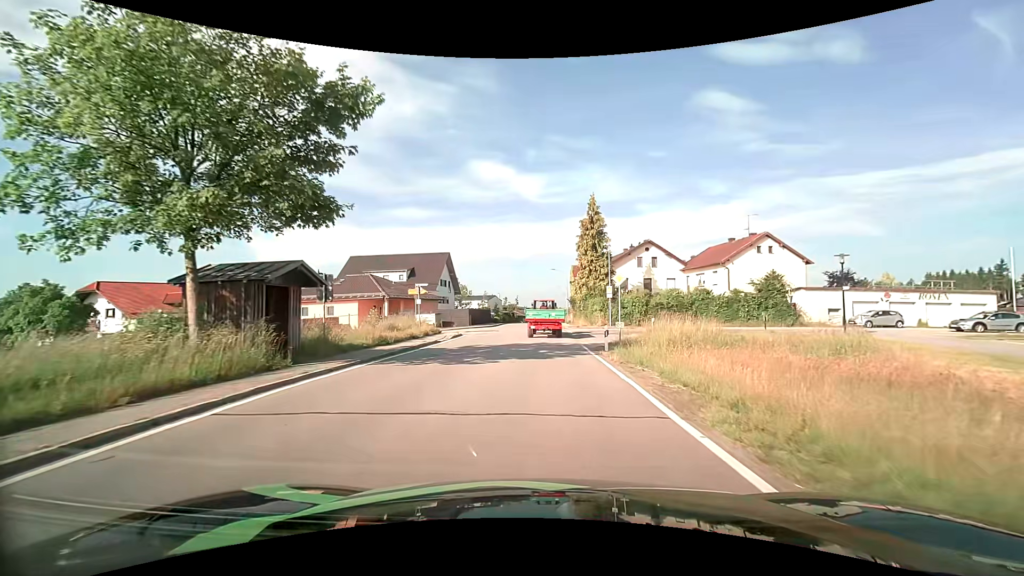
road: tertiary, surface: asphalt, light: Day
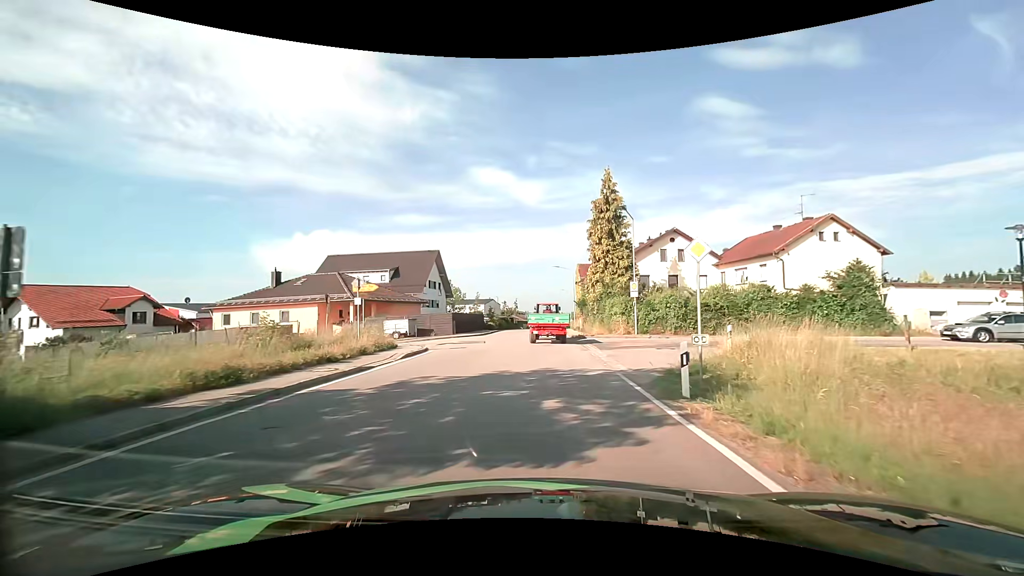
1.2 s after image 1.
(0.0, +10.3) m; -1°
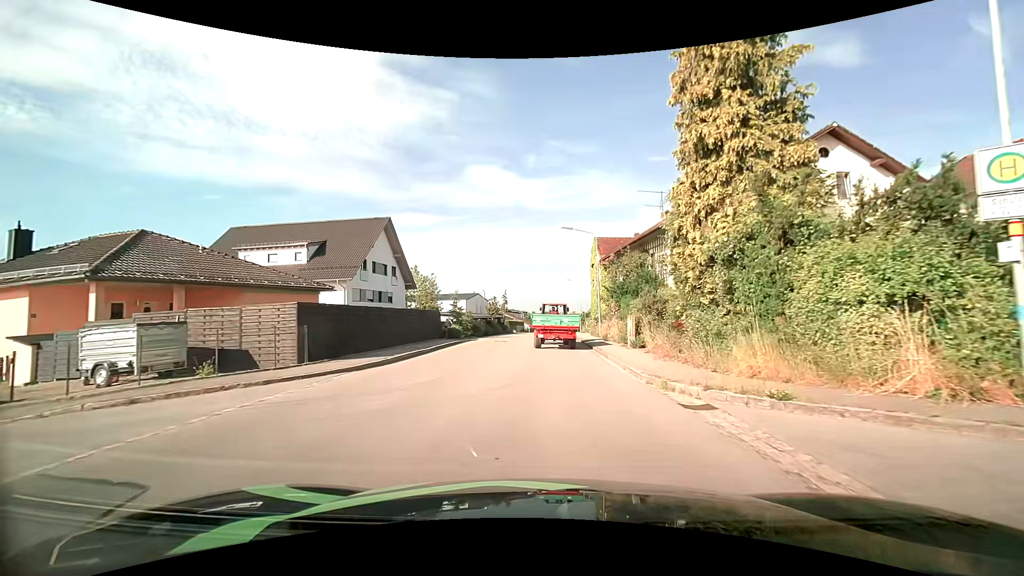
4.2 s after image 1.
(0.0, +25.1) m; 0°
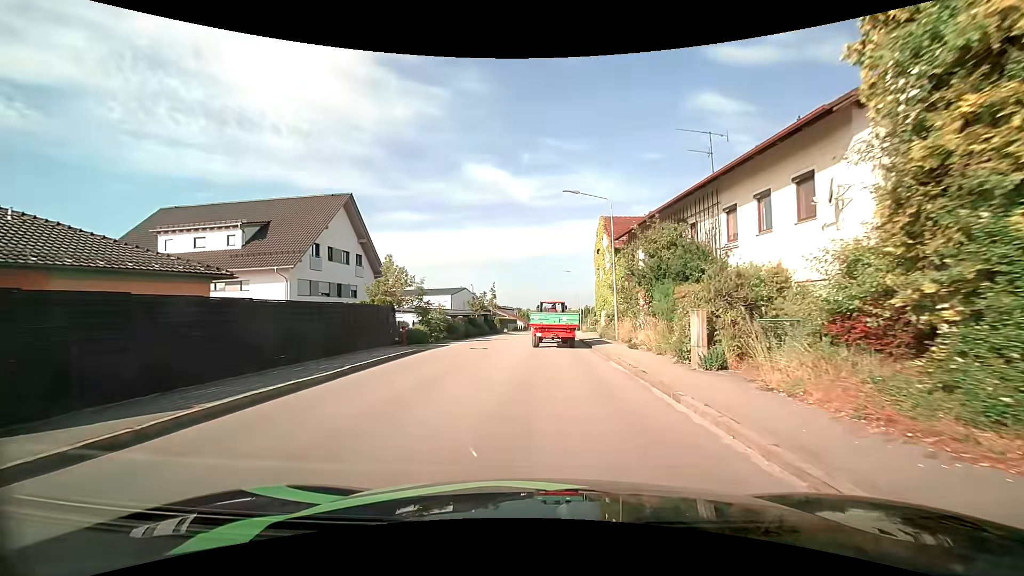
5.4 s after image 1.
(0.0, +9.3) m; +1°
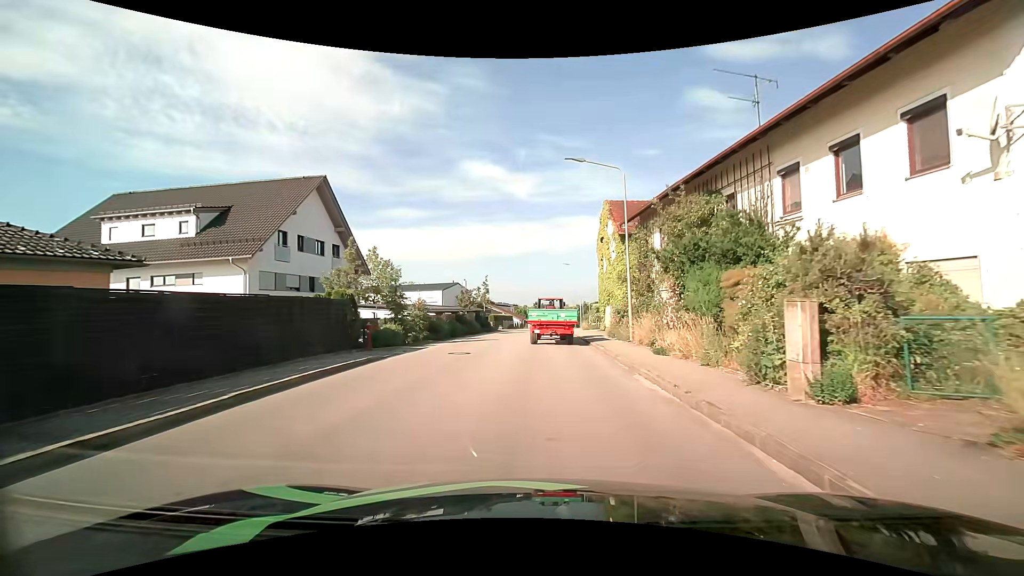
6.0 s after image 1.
(0.0, +4.6) m; -1°
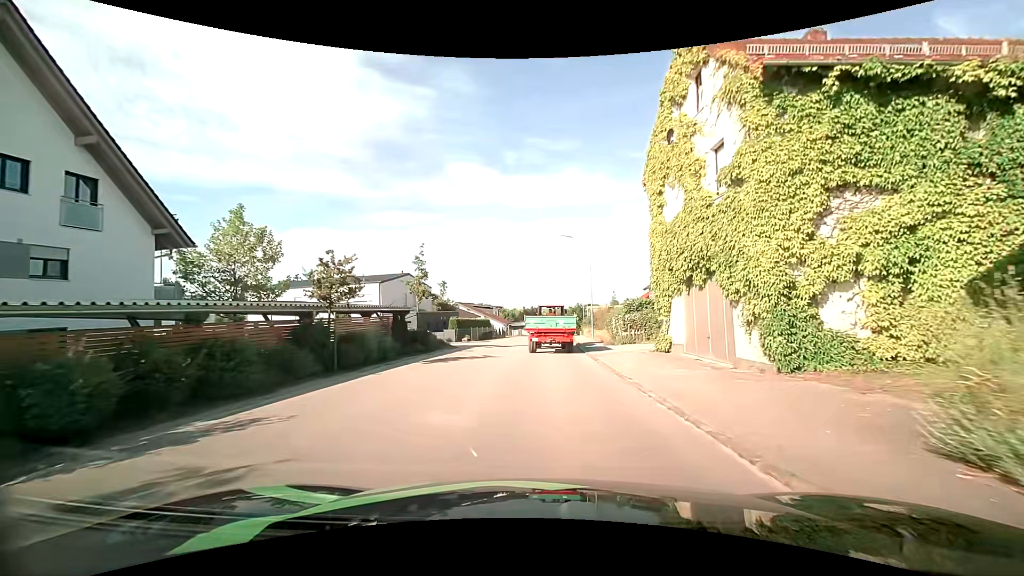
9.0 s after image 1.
(+0.4, +22.9) m; +1°
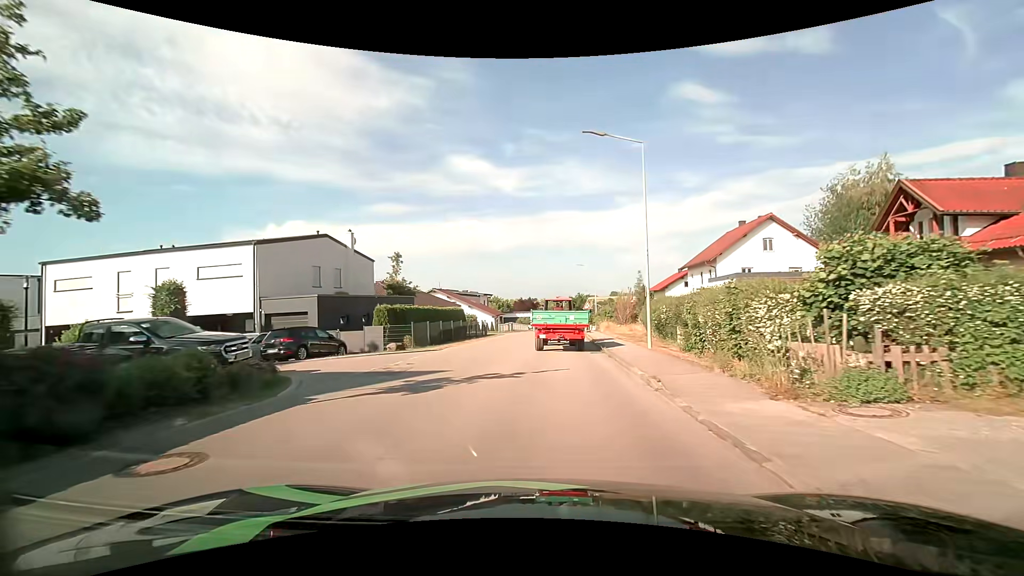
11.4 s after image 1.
(+0.1, +19.7) m; +1°
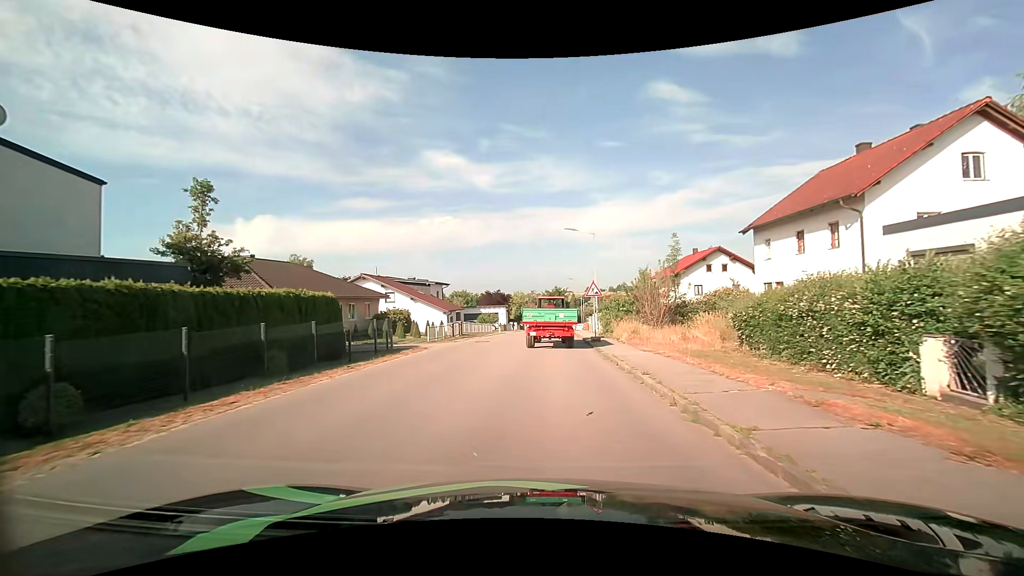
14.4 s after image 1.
(+0.5, +21.9) m; +3°
(0, +10) (0, +20) (+1, +30) (+1, +40) (+1, +50) (+2, +60) (+2, +70) (+2, +80) (+3, +90) (+4, +100) m
